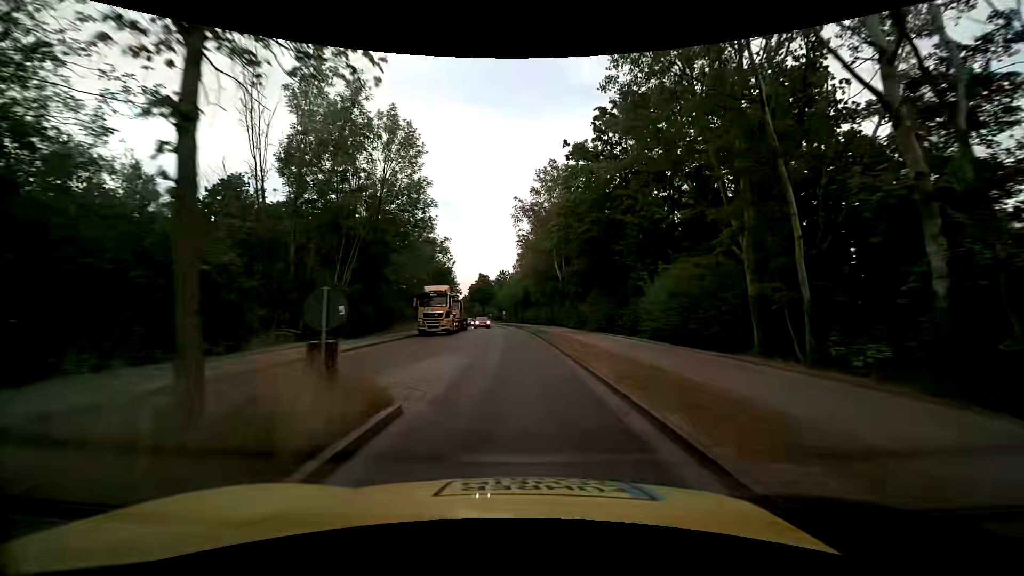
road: tertiary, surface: asphalt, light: Day
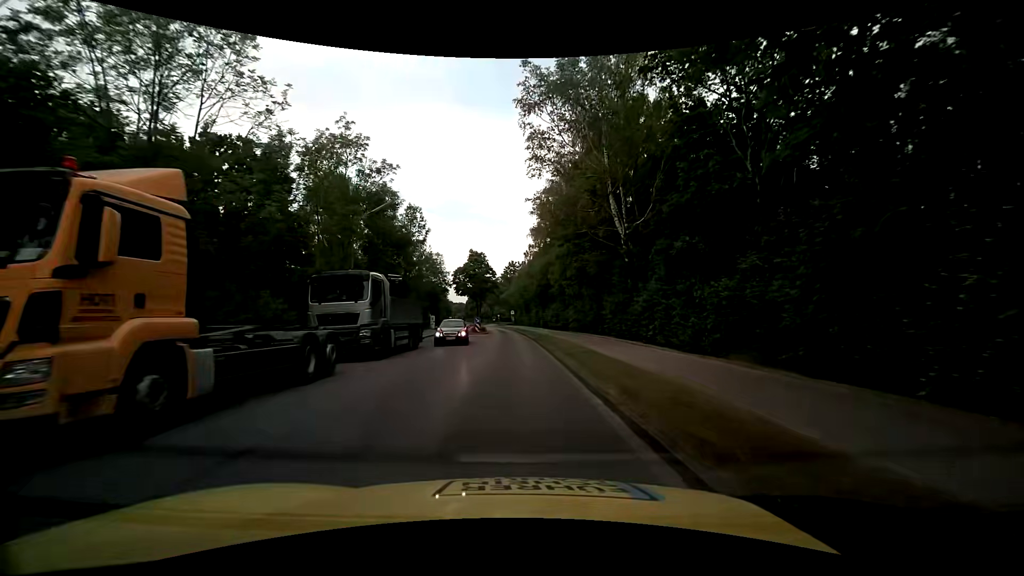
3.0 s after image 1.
(-0.5, +30.0) m; -2°
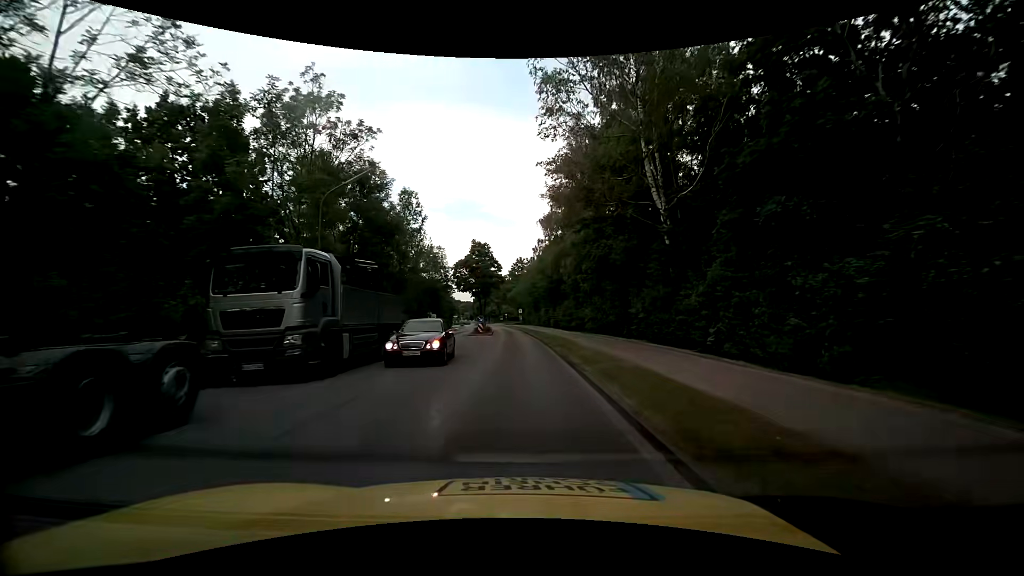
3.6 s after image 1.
(0.0, +5.9) m; 0°
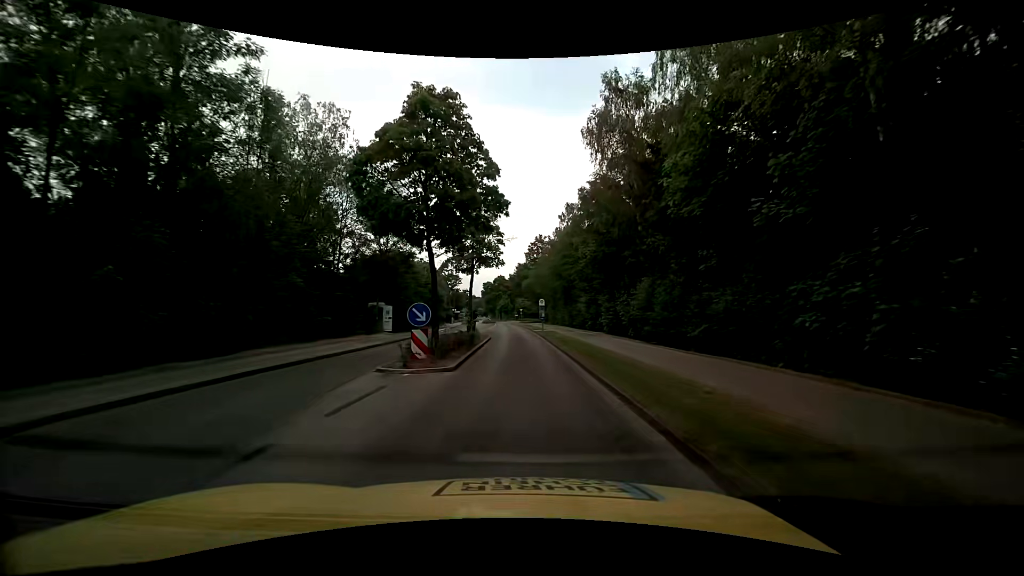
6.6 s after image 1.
(-0.8, +30.6) m; -4°
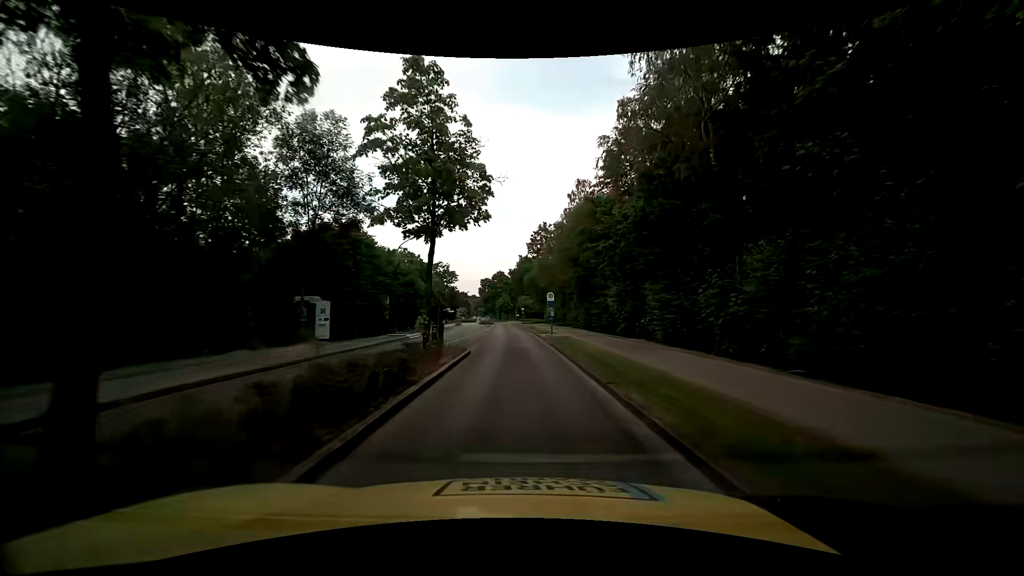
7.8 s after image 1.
(+0.4, +12.6) m; +2°
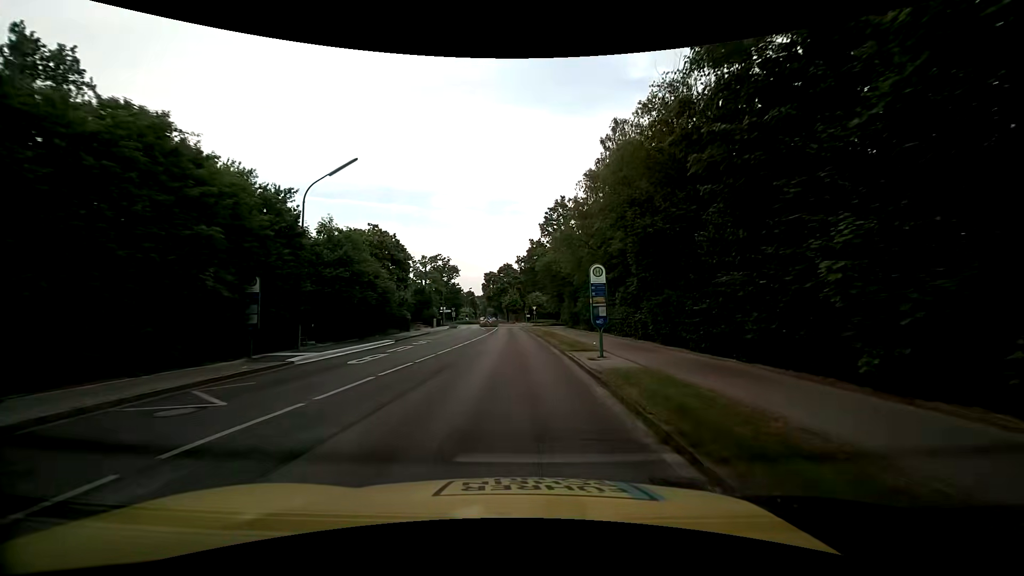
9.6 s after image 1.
(-0.2, +18.8) m; -1°
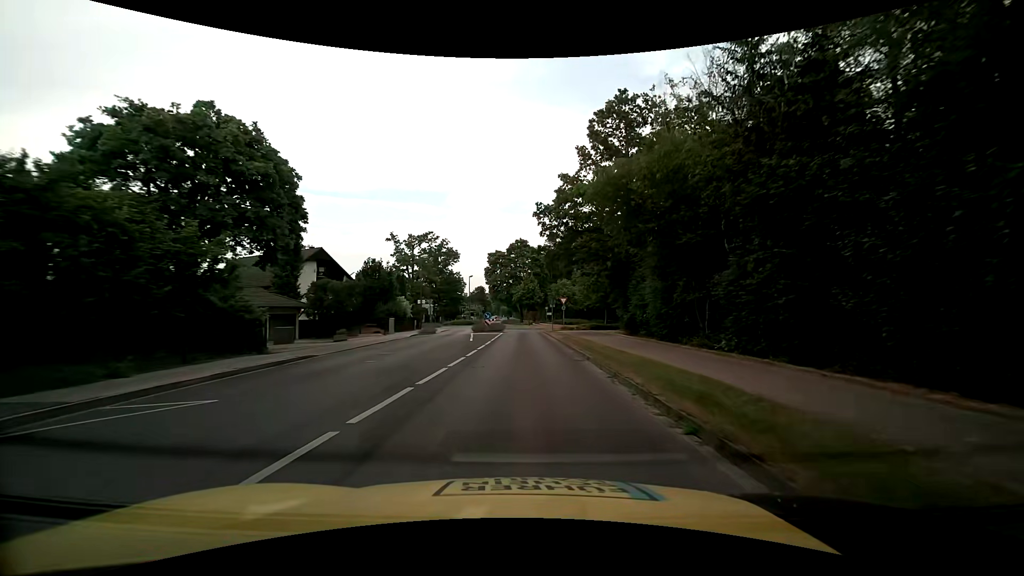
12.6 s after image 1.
(-0.7, +30.4) m; -2°
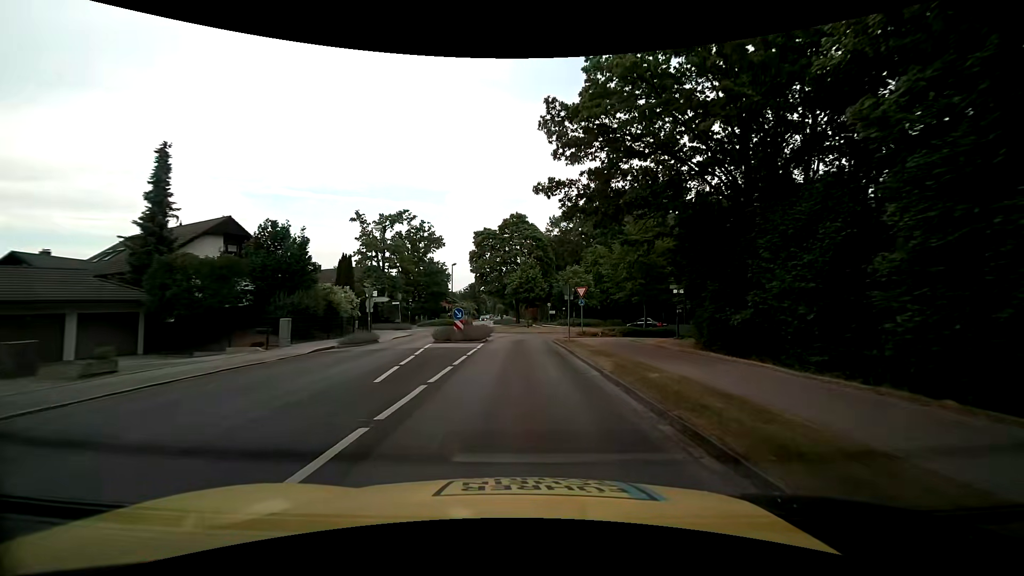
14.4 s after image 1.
(0.0, +17.2) m; 0°
